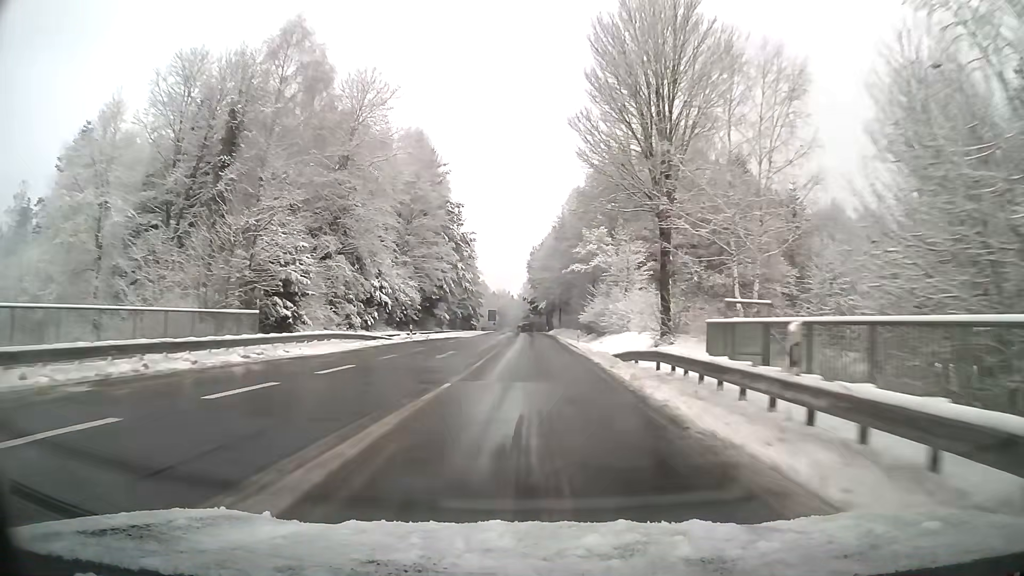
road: tertiary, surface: asphalt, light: Day
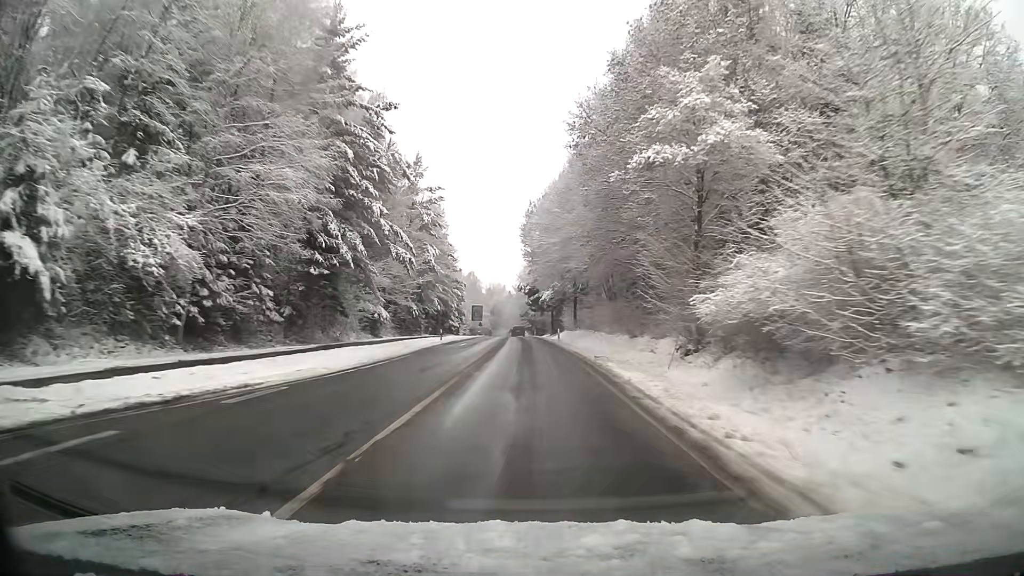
(-0.1, +42.6) m; -1°
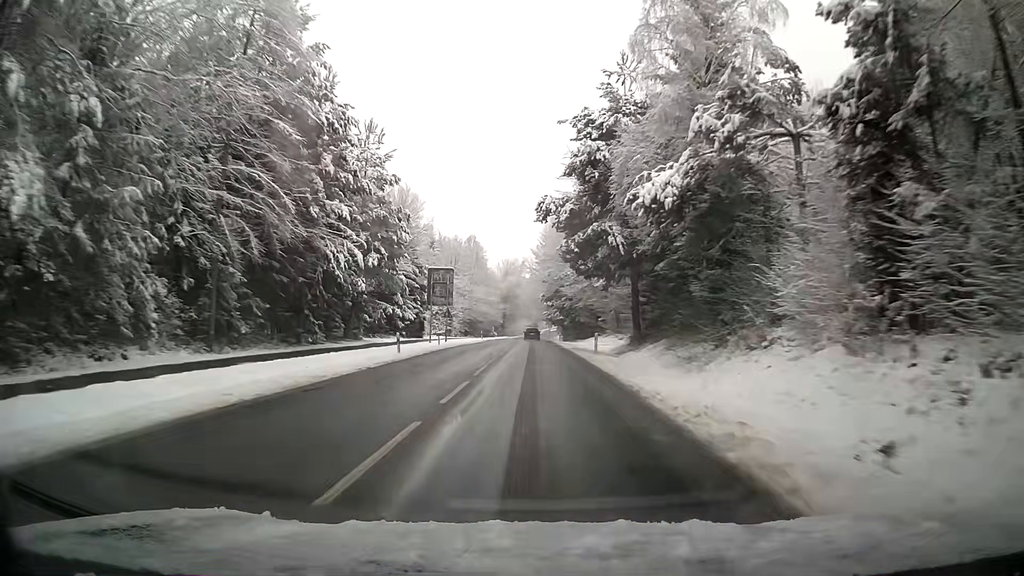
(-1.2, +69.6) m; -2°
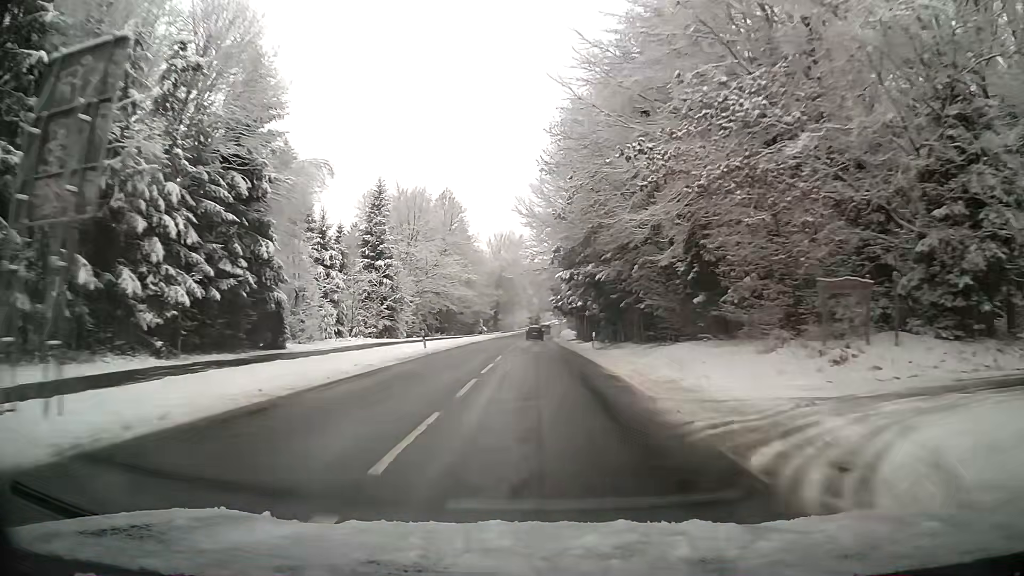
(0.0, +41.5) m; 0°
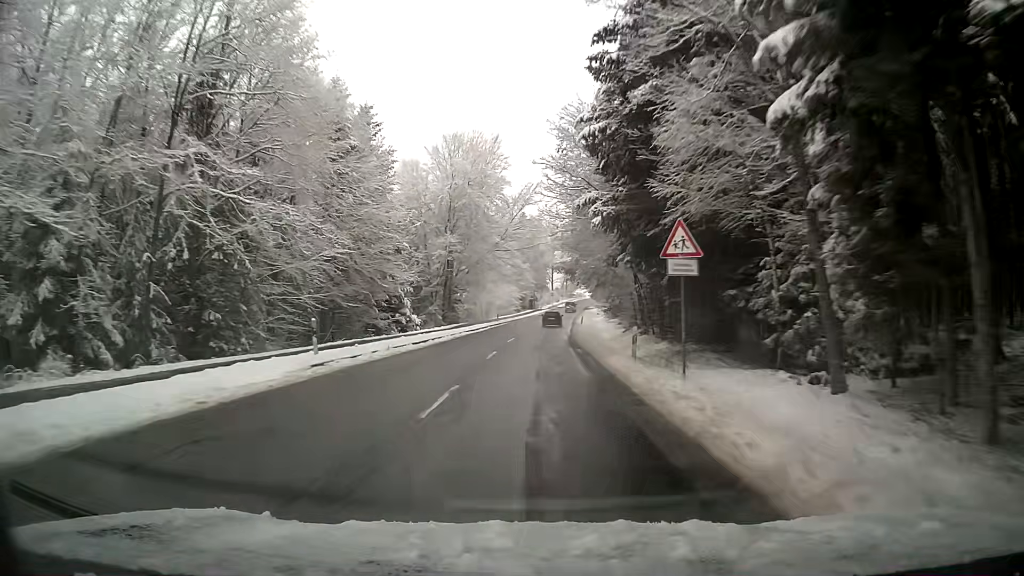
(+0.4, +69.4) m; +1°
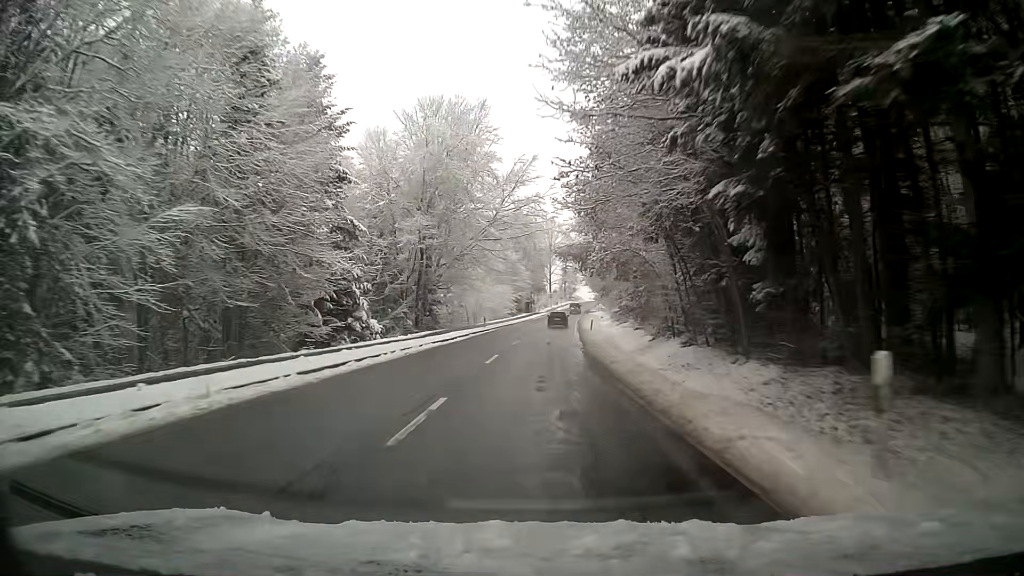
(0.0, +13.6) m; 0°
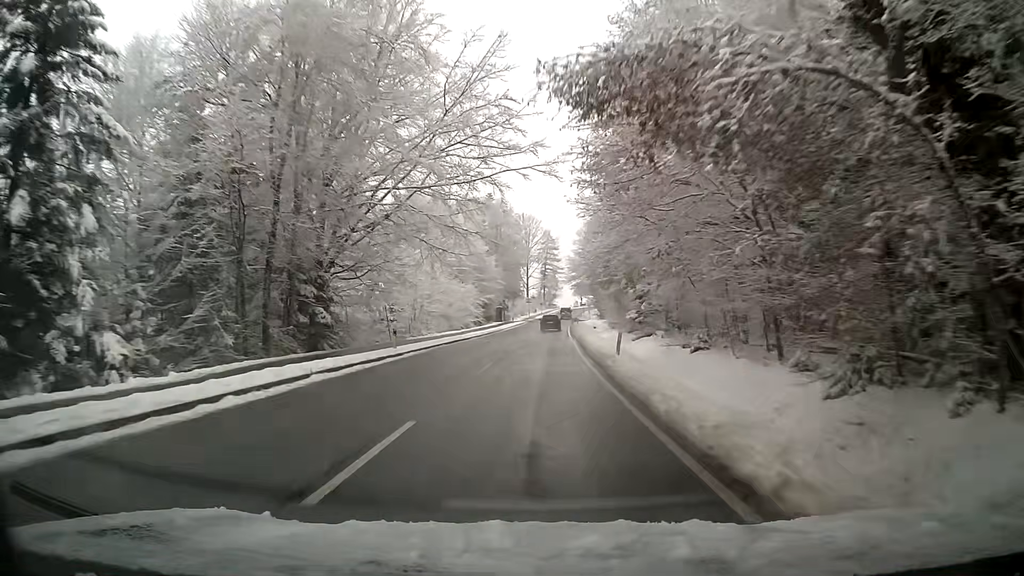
(+0.4, +26.7) m; +2°
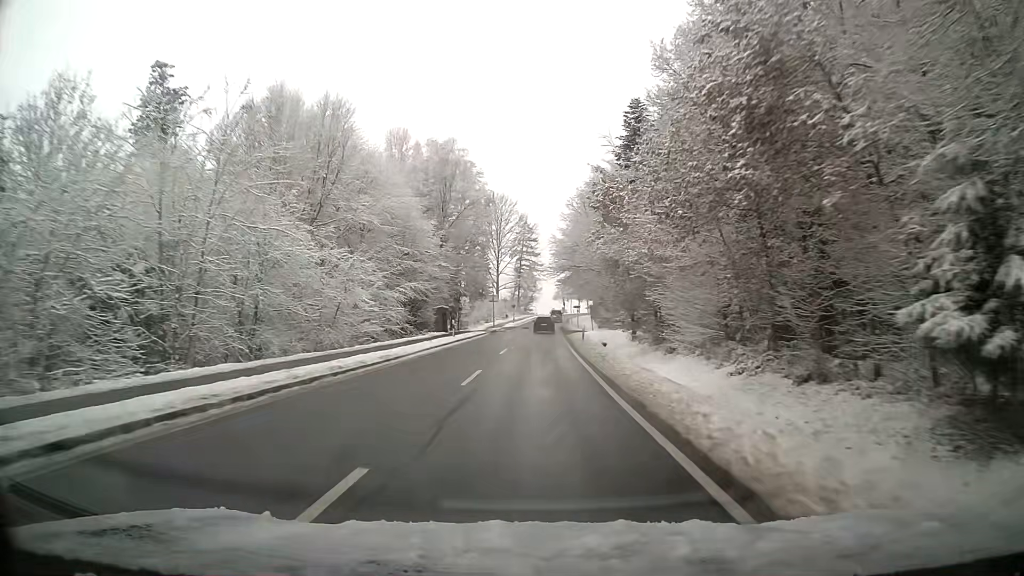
(+0.7, +38.8) m; +2°
